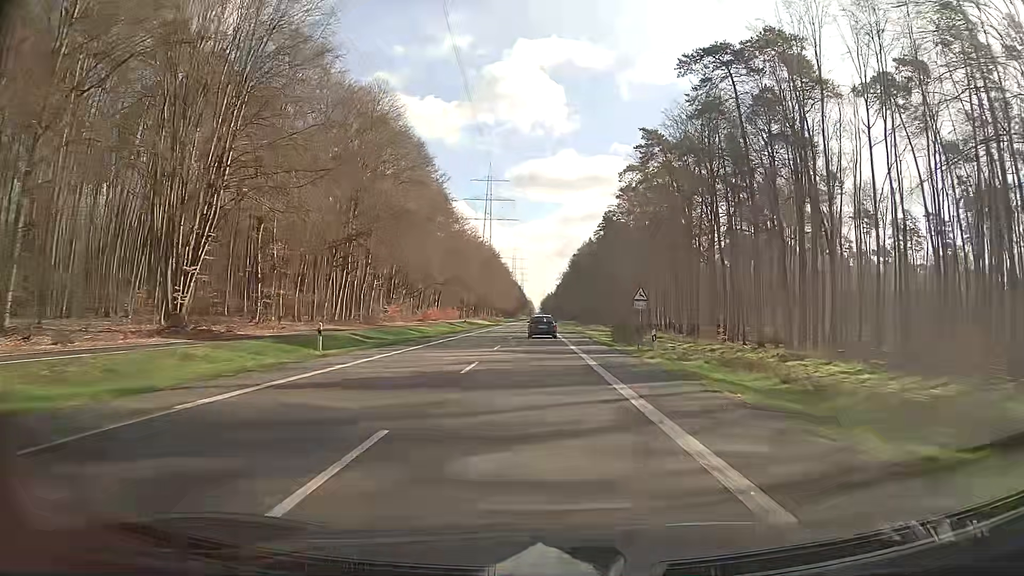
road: secondary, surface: asphalt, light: Day
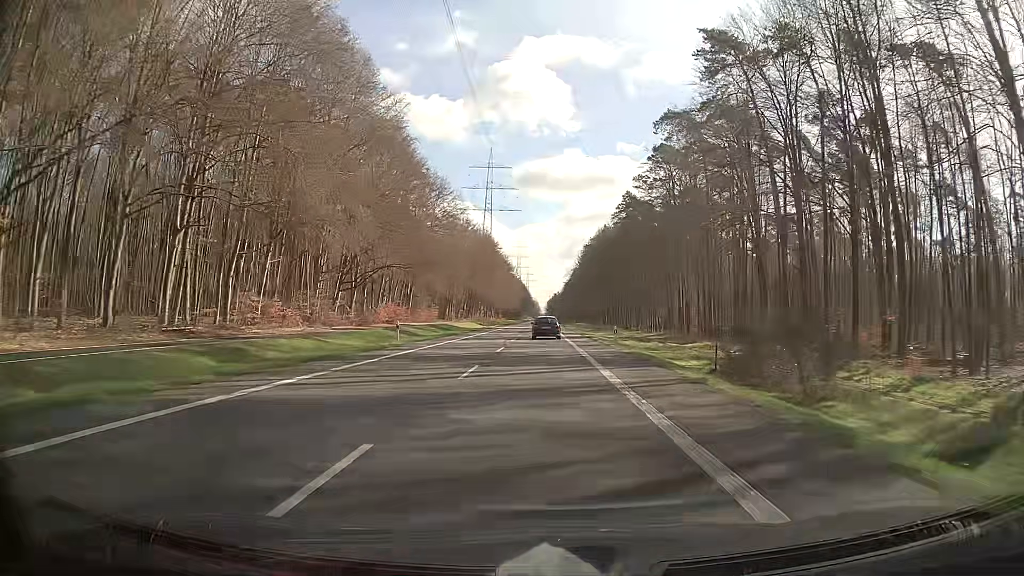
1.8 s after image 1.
(-0.1, +37.0) m; 0°
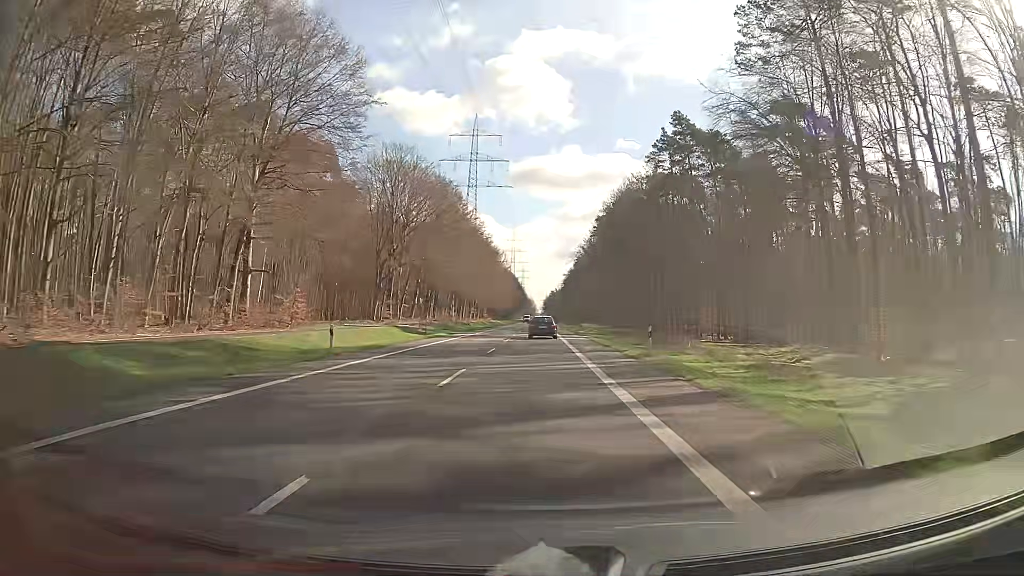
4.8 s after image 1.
(0.0, +61.8) m; 0°
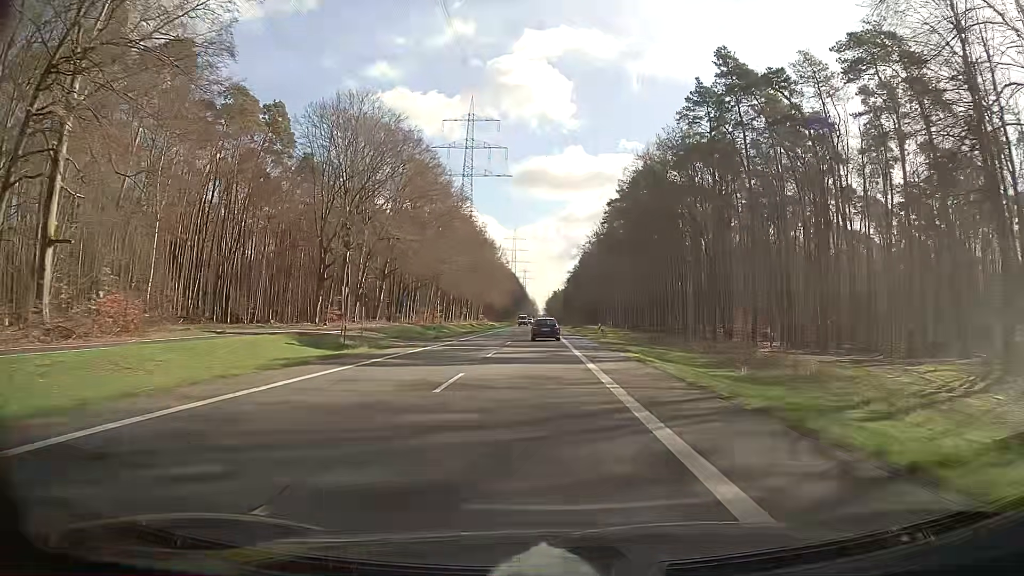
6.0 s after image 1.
(0.0, +24.8) m; 0°
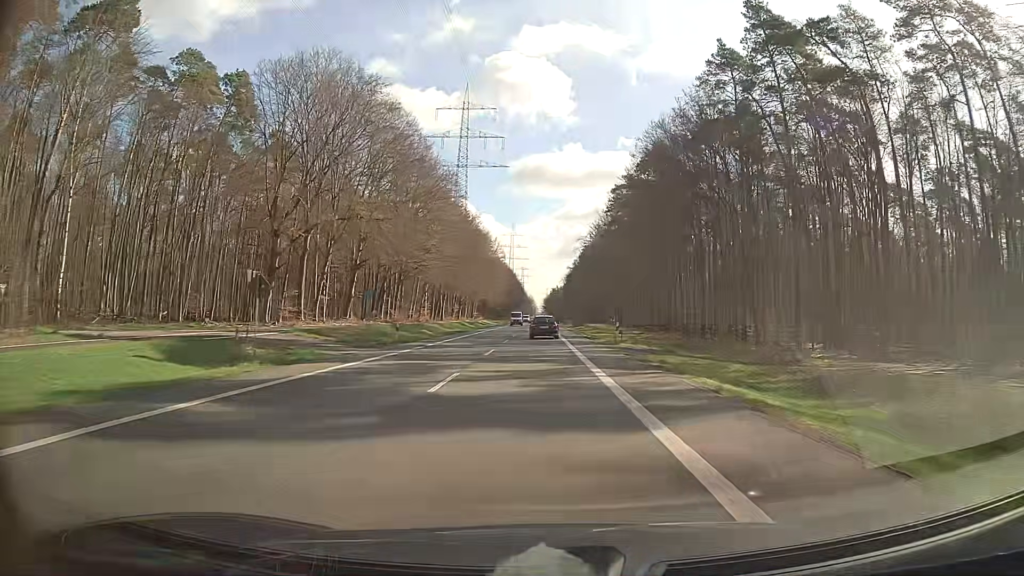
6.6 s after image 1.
(0.0, +12.4) m; 0°
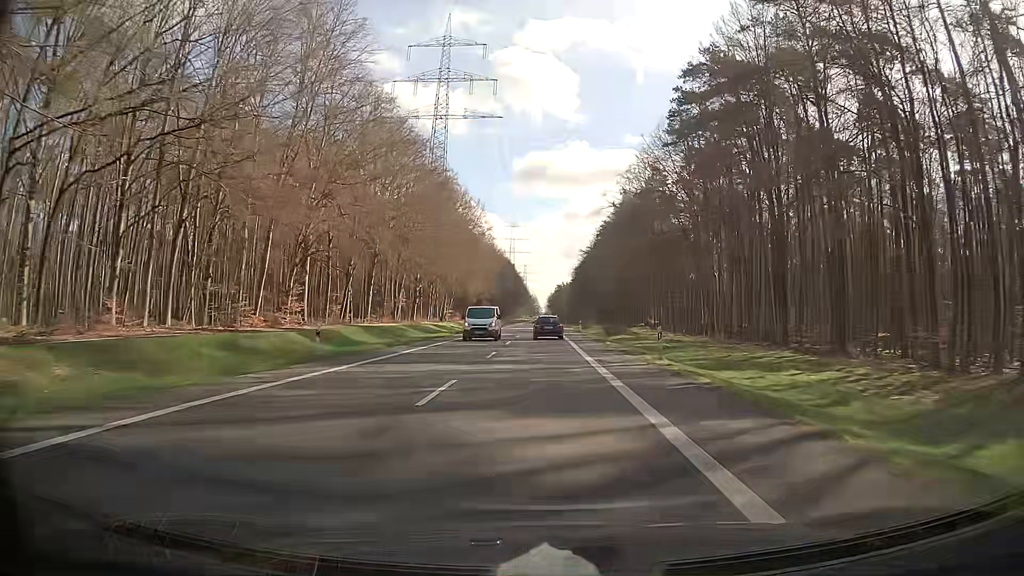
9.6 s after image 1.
(0.0, +62.1) m; 0°
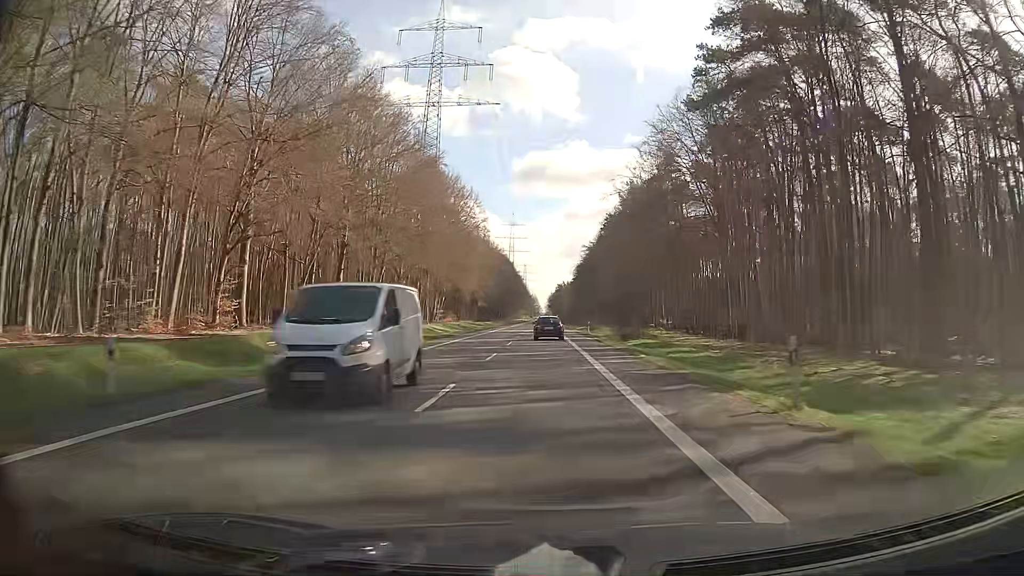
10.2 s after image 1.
(0.0, +12.4) m; 0°
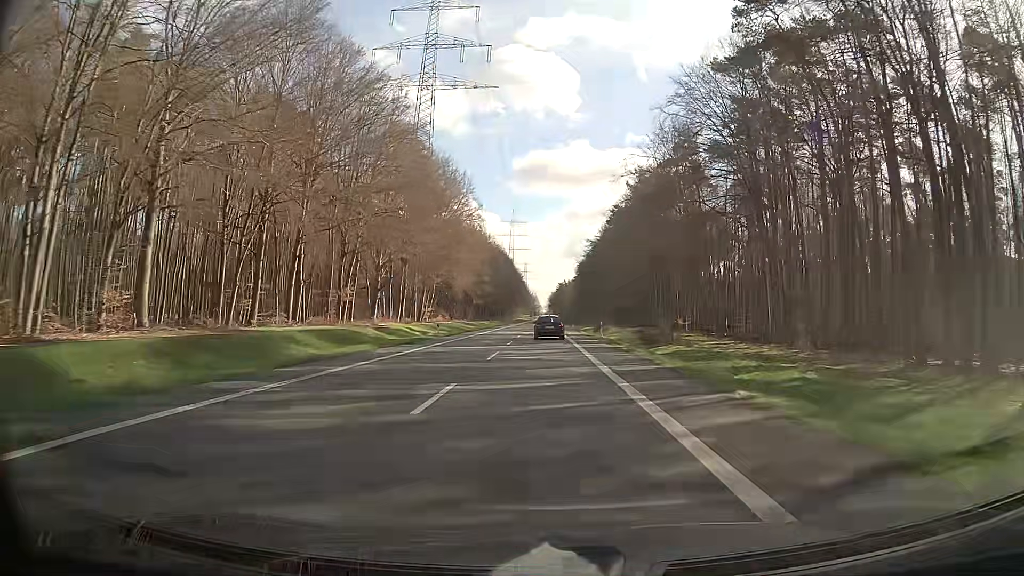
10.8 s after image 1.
(0.0, +12.4) m; 0°
(0, +10) (0, +20) (0, +30) (0, +40) (0, +50) (0, +60) (0, +70) (0, +80) (0, +90) (+1, +100) m
